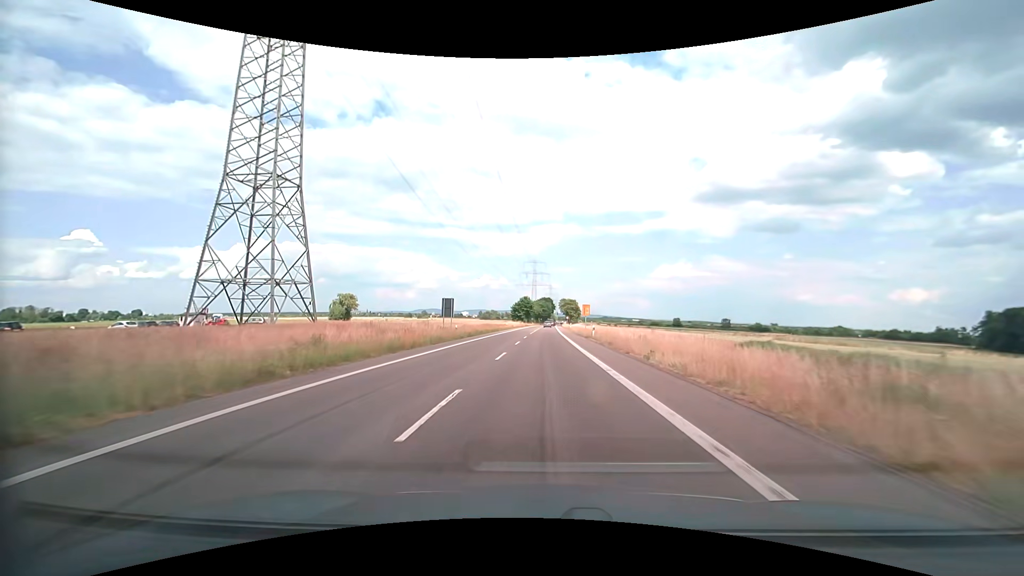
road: secondary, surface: asphalt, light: Day
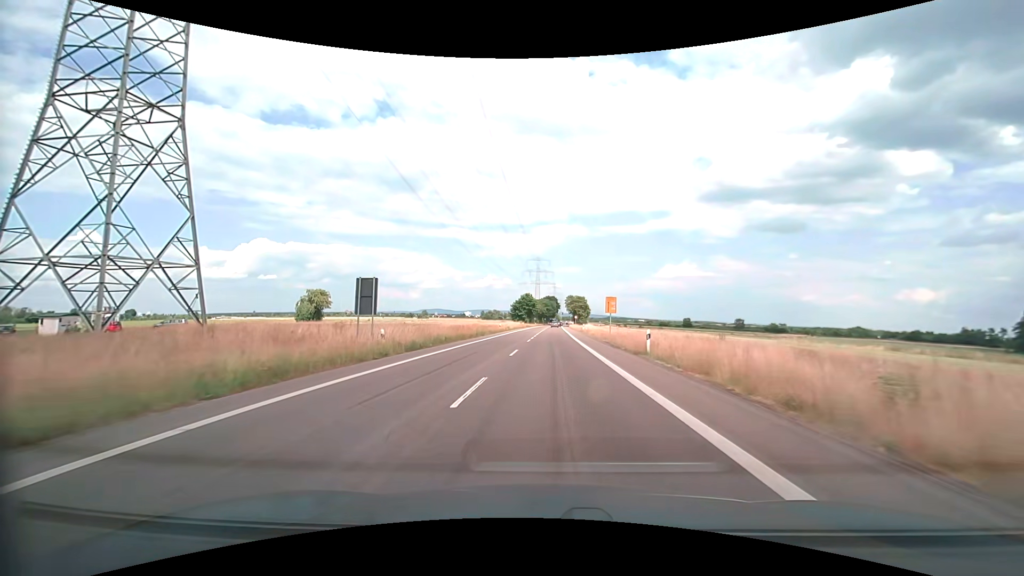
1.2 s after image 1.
(-0.1, +21.3) m; -1°
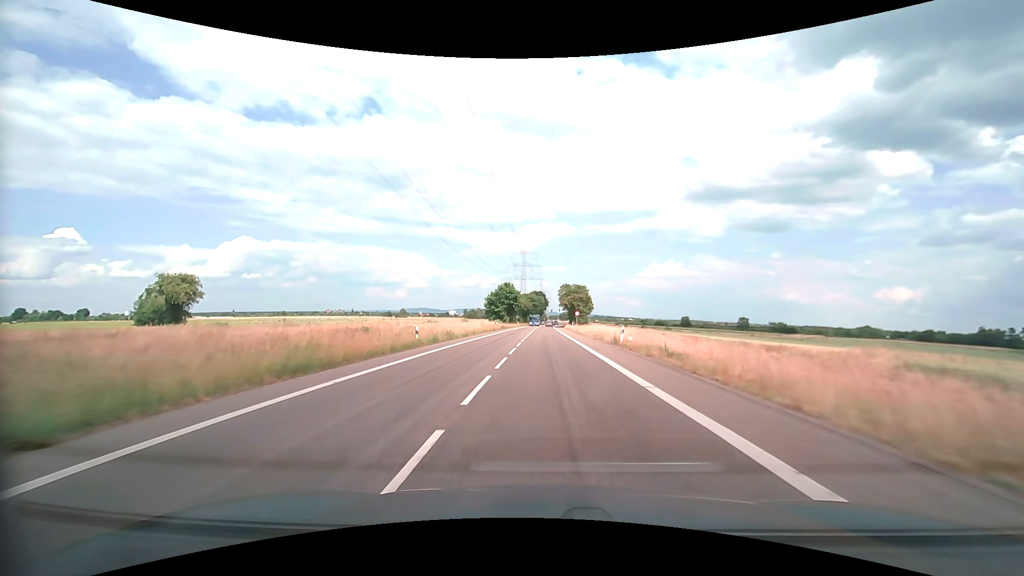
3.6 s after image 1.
(+0.4, +42.9) m; +2°
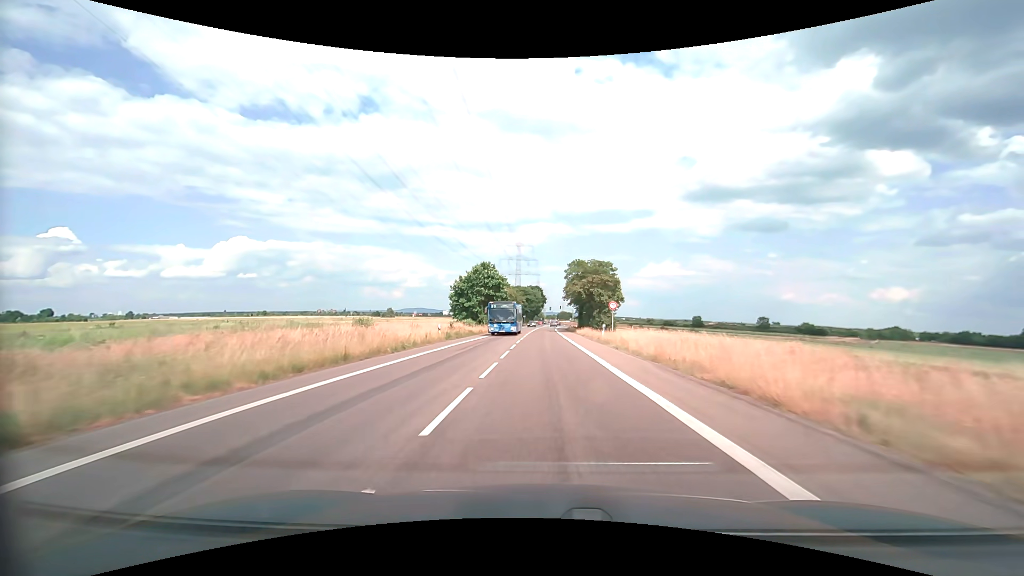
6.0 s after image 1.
(0.0, +43.2) m; 0°
(0, +10) (0, +20) (0, +30) (0, +40) (0, +50) (0, +60) (+1, +70) (+1, +80) (+1, +90) (+1, +100) m
